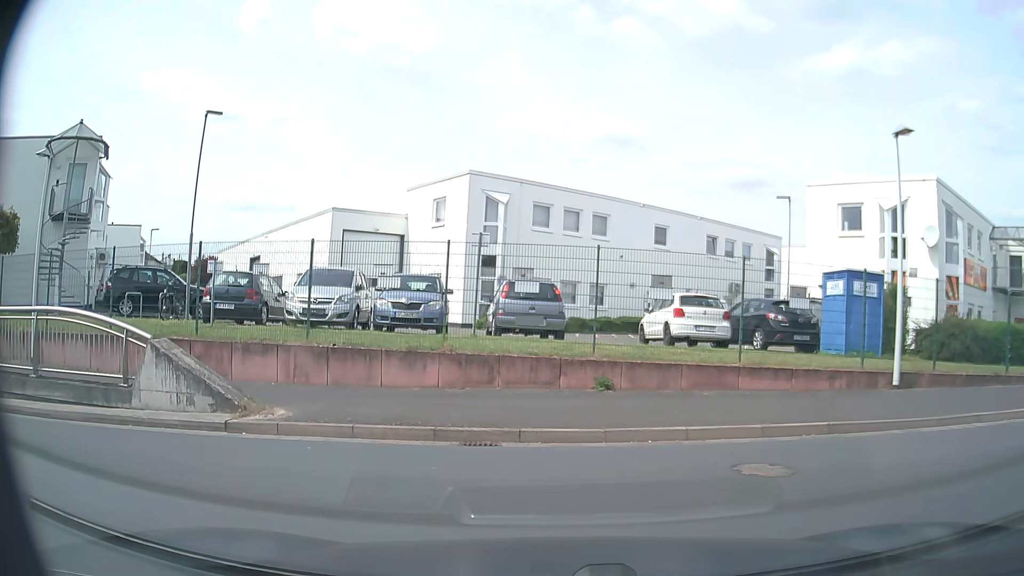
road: residential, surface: asphalt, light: Day
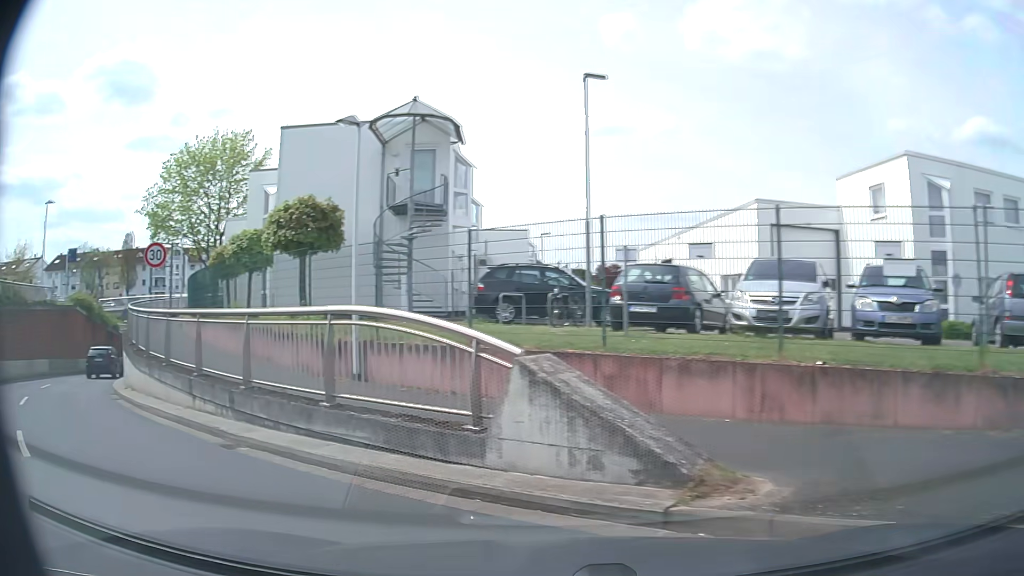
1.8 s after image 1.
(-1.0, +4.4) m; -31°
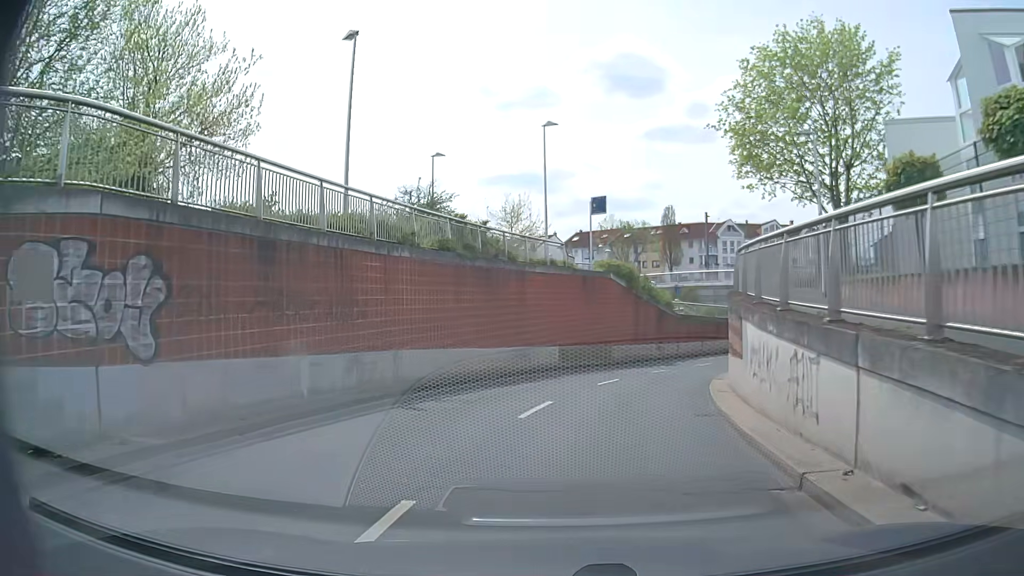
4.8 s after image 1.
(-10.0, +12.2) m; -48°
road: unclassified
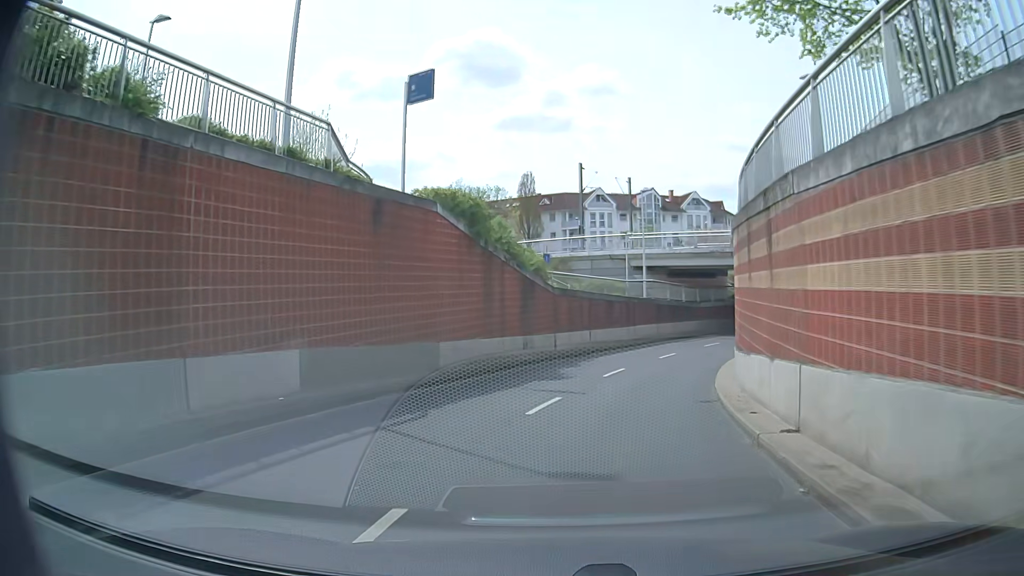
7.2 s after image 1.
(+1.7, +17.8) m; +12°
(+1, +10) (+2, +20) (+6, +29) (+10, +38) (+15, +47) (+22, +55) (+28, +62) (+35, +69) (+41, +77) (+48, +85) m
